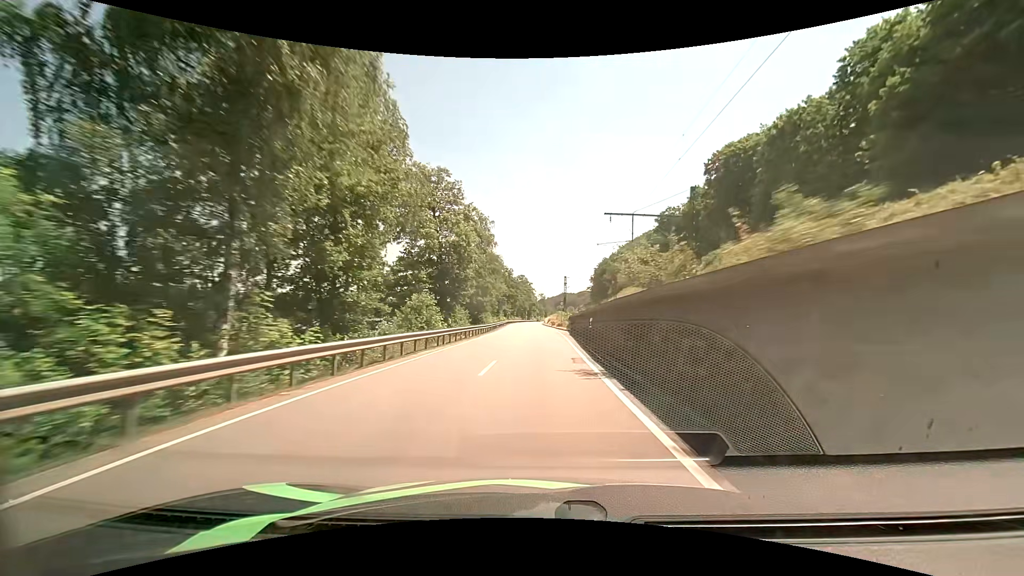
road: primary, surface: asphalt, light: Day
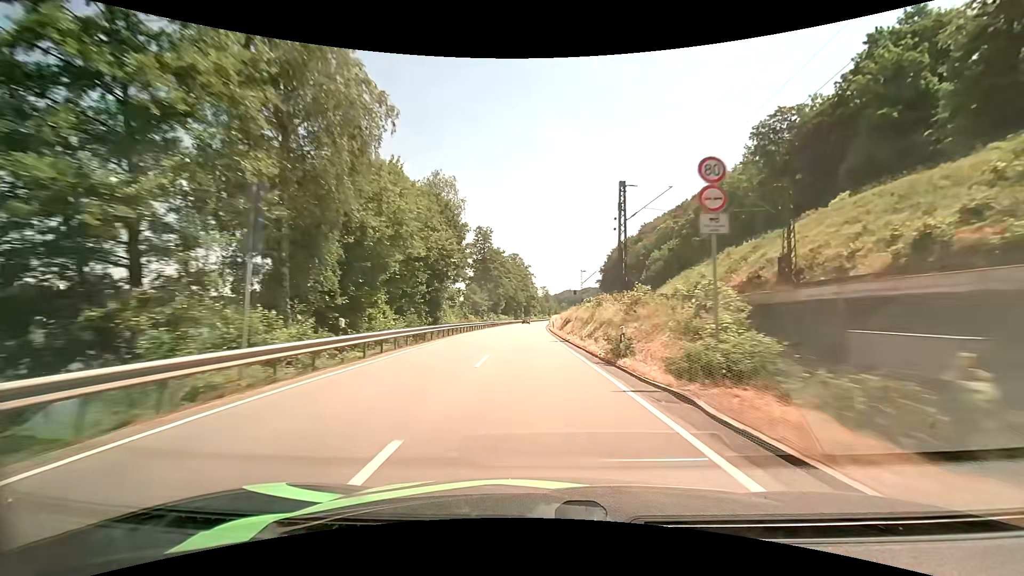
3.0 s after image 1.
(+0.1, +69.7) m; 0°
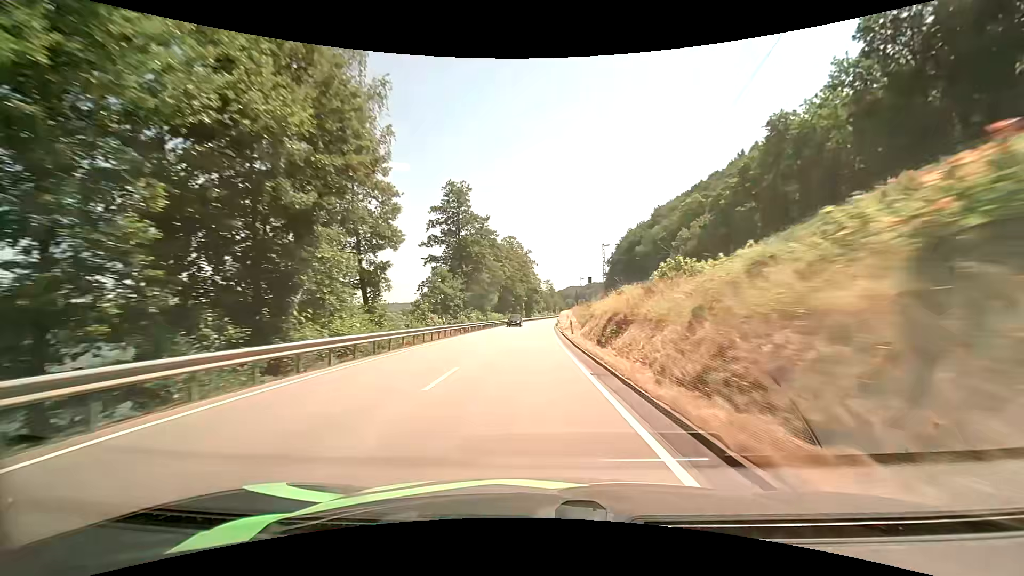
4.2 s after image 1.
(-0.1, +28.1) m; 0°
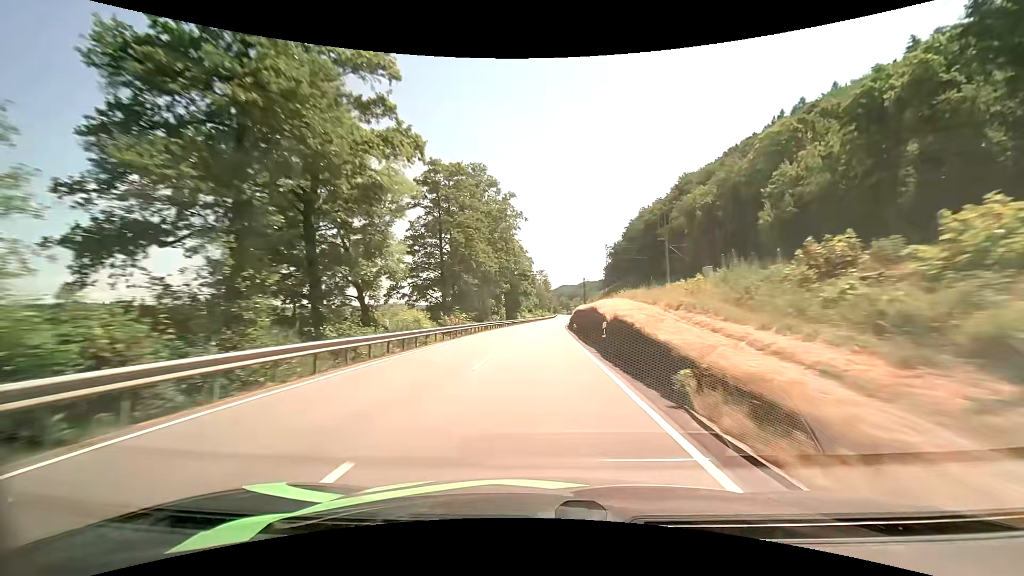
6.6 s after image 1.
(-0.2, +55.9) m; +1°
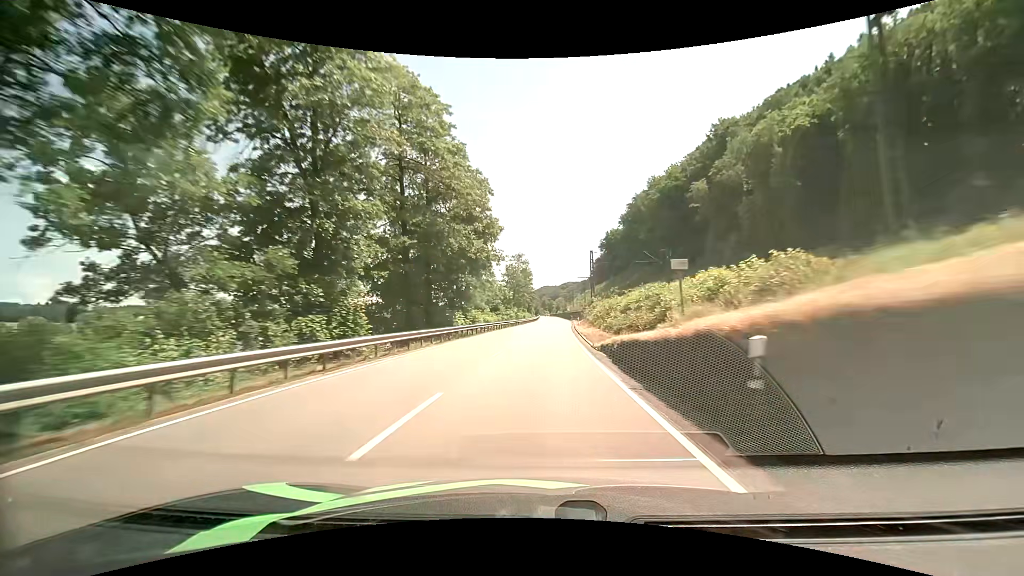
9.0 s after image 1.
(+1.1, +55.2) m; +2°
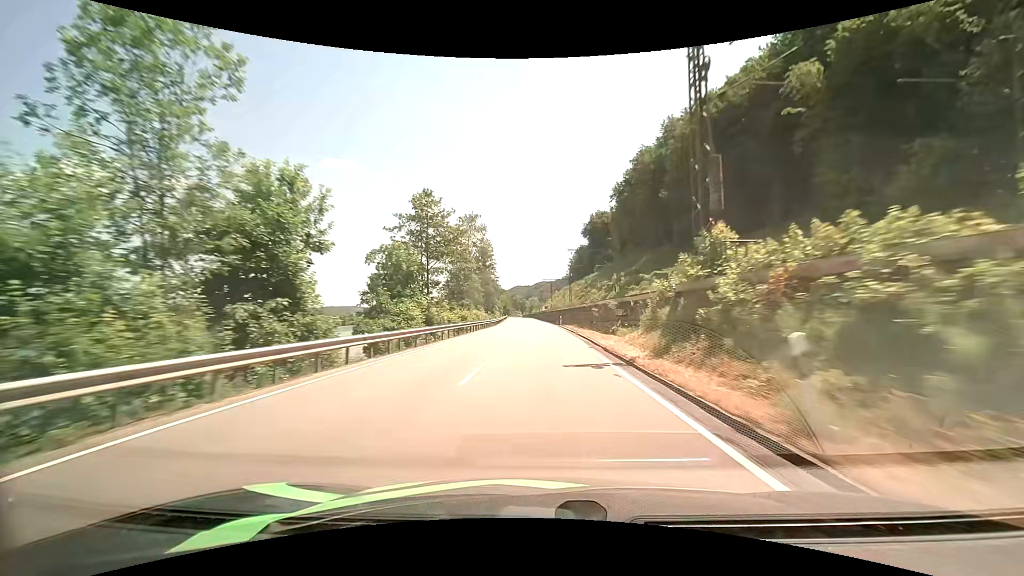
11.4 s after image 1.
(+1.4, +54.8) m; +3°
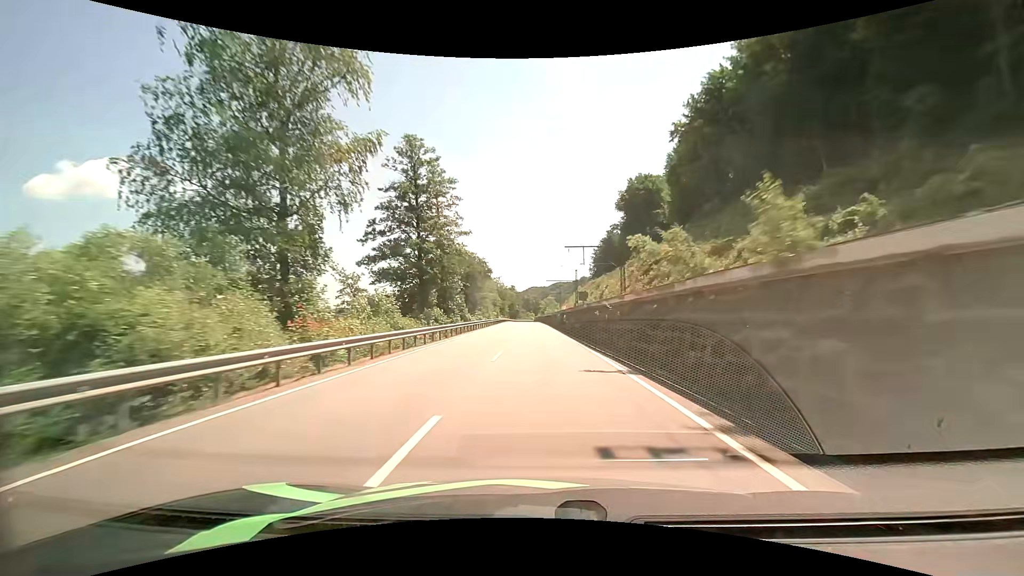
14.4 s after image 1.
(-0.6, +66.4) m; -2°
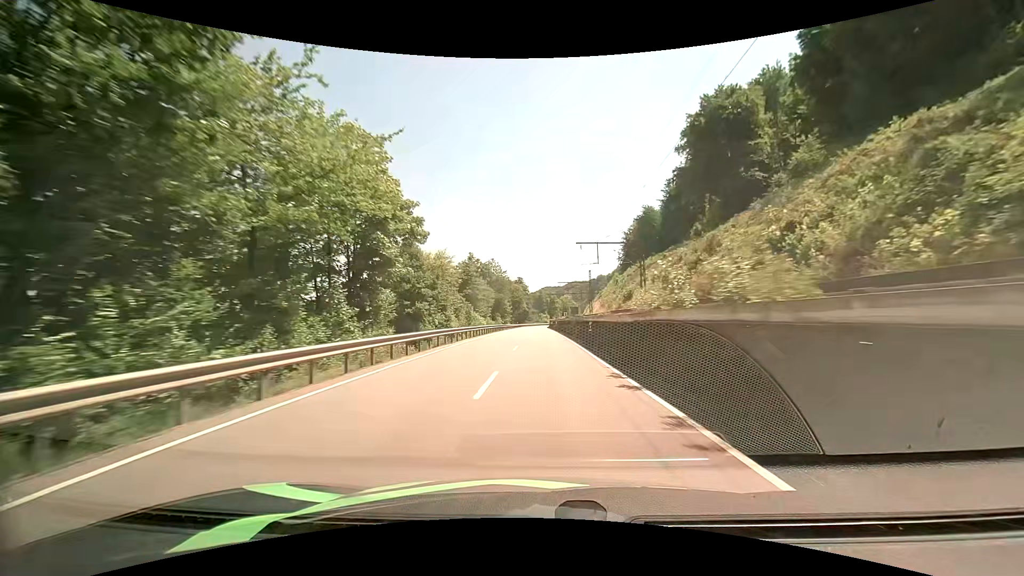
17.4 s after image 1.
(-1.3, +66.0) m; -2°
(0, +10) (0, +20) (0, +30) (0, +40) (0, +50) (0, +60) (0, +70) (0, +80) (0, +90) (0, +100) m
